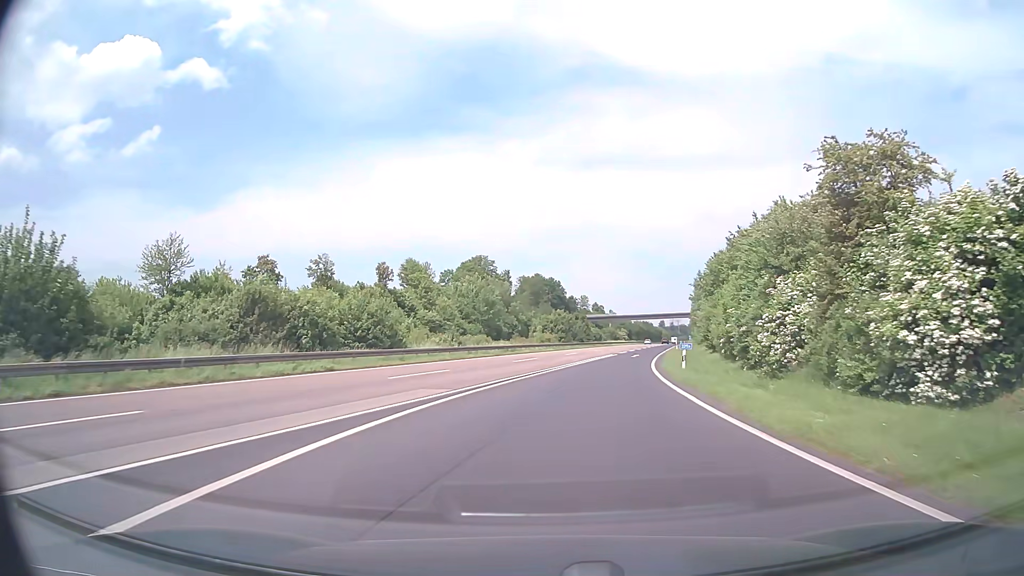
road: motorway_link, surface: asphalt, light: Day
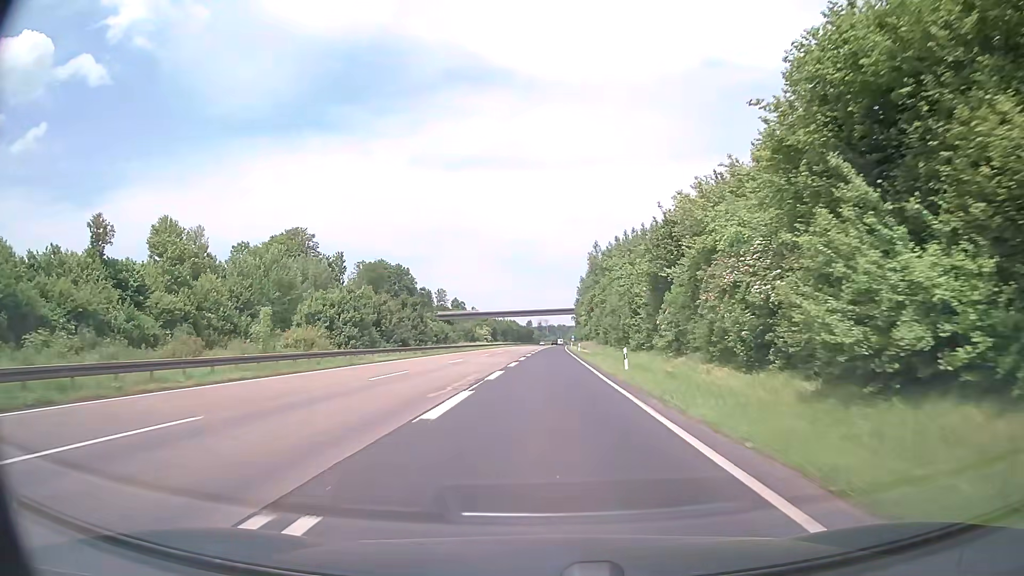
(+6.6, +52.5) m; +12°
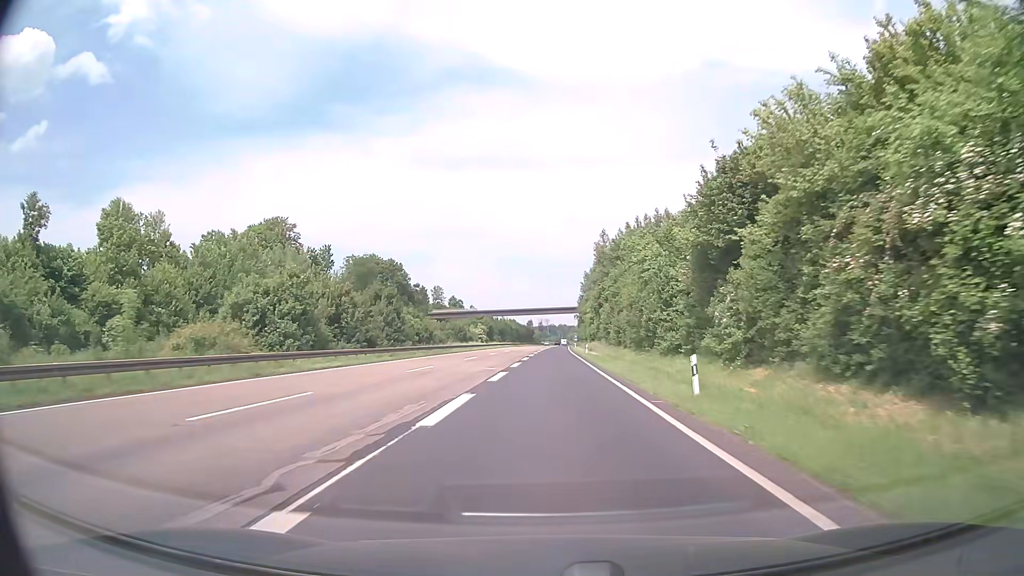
(0.0, +12.7) m; 0°
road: motorway
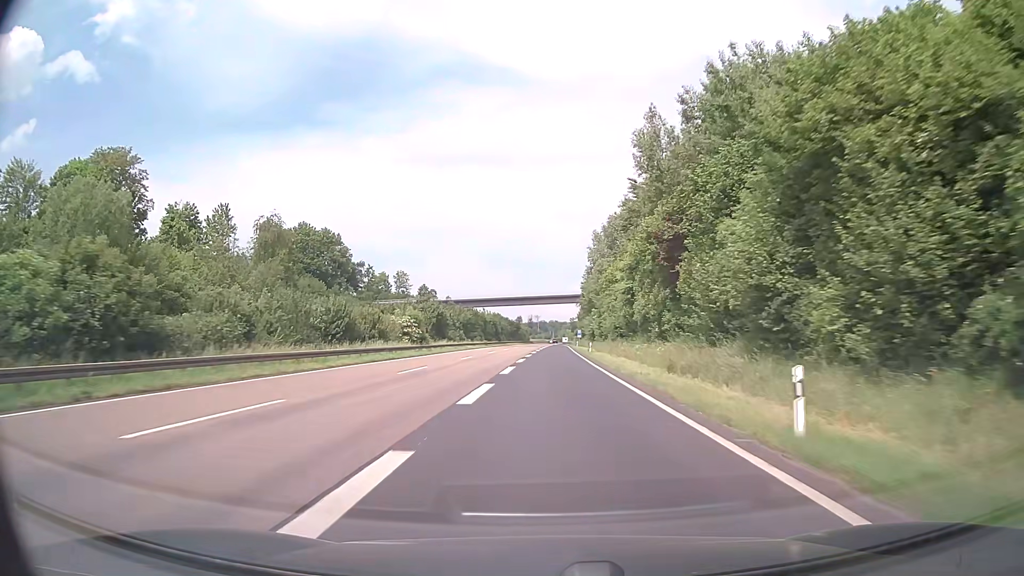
(+0.6, +56.5) m; +1°
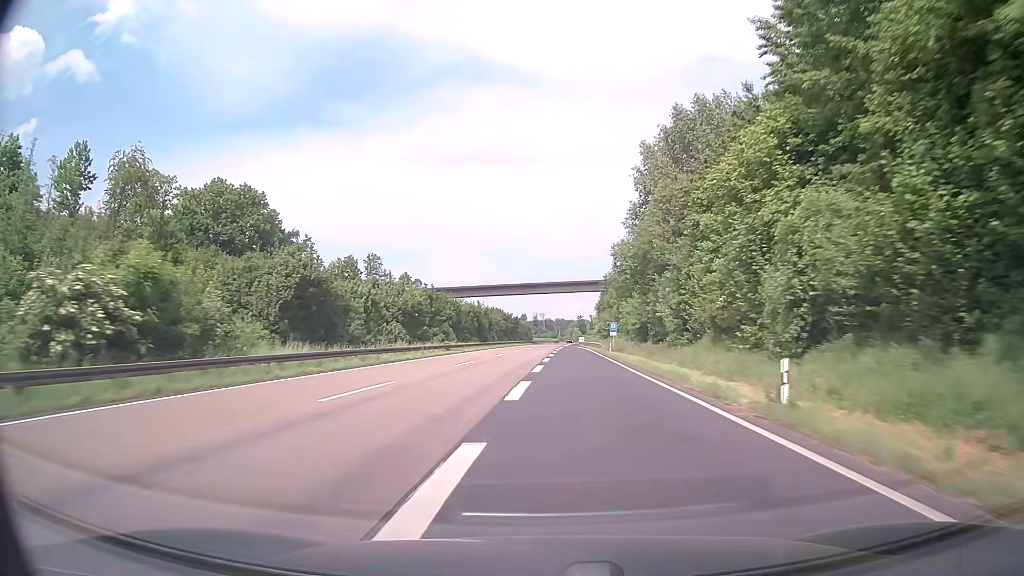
(-0.2, +47.4) m; 0°
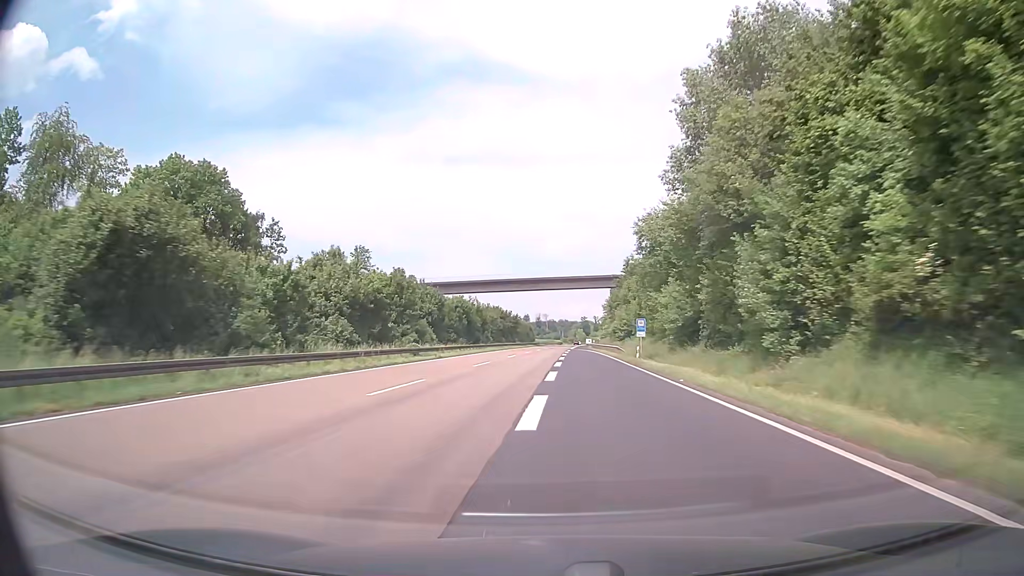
(-0.1, +16.5) m; 0°
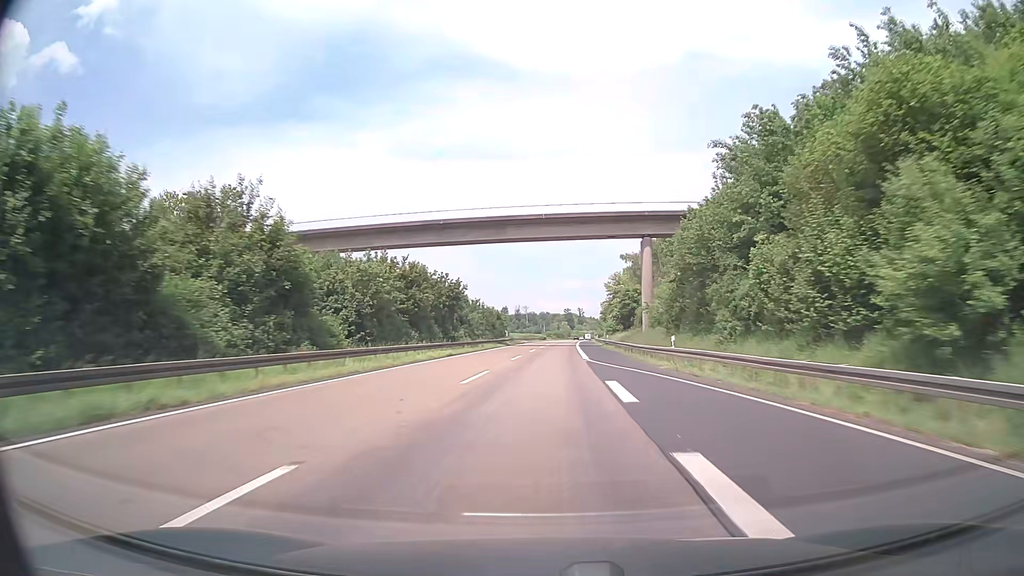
(+0.6, +68.4) m; +1°
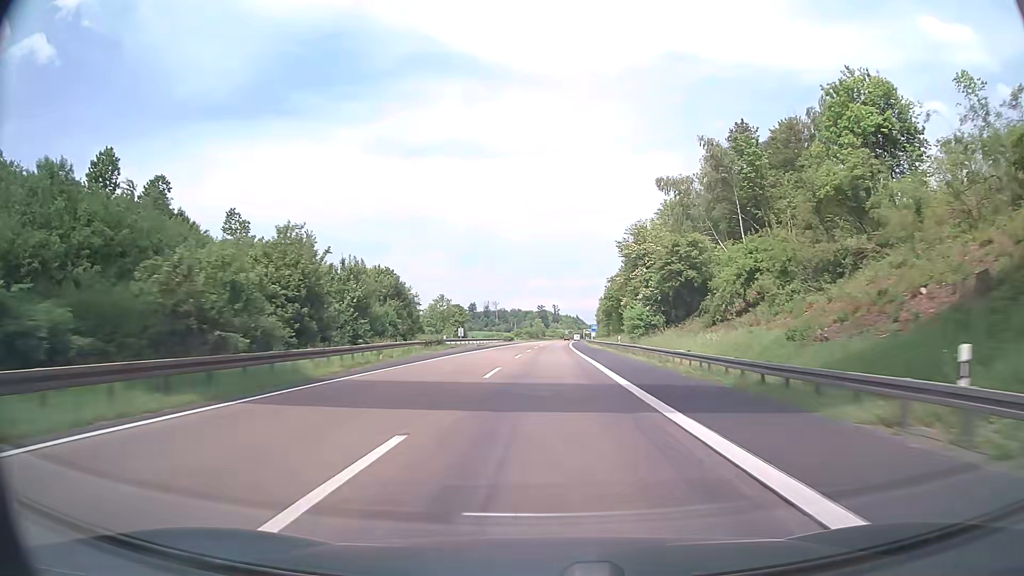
(+1.4, +69.1) m; +2°
(0, +10) (0, +20) (0, +30) (0, +40) (+1, +50) (+1, +60) (+1, +70) (+1, +80) (+2, +90) (+2, +100) m
